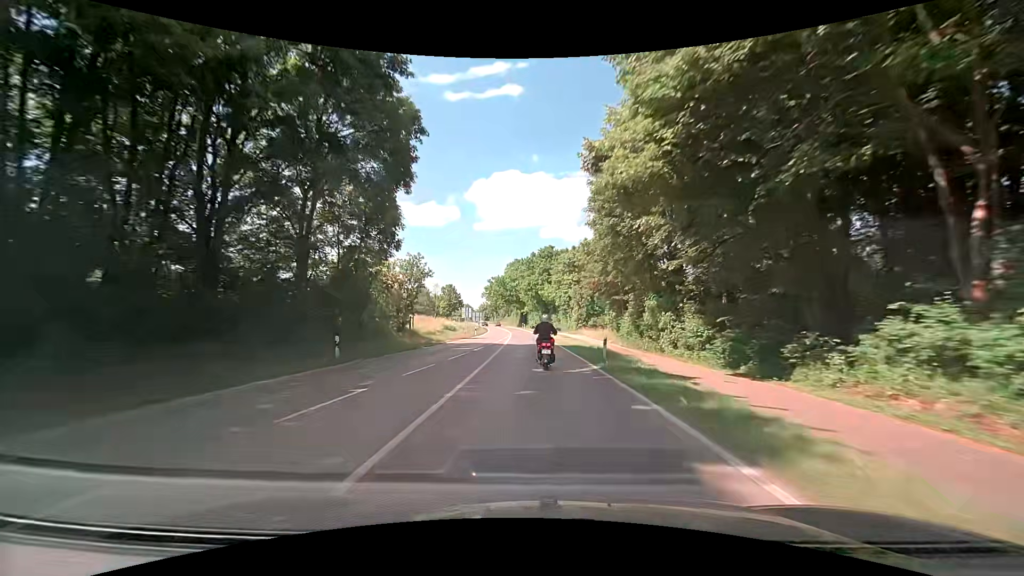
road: secondary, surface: asphalt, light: Day
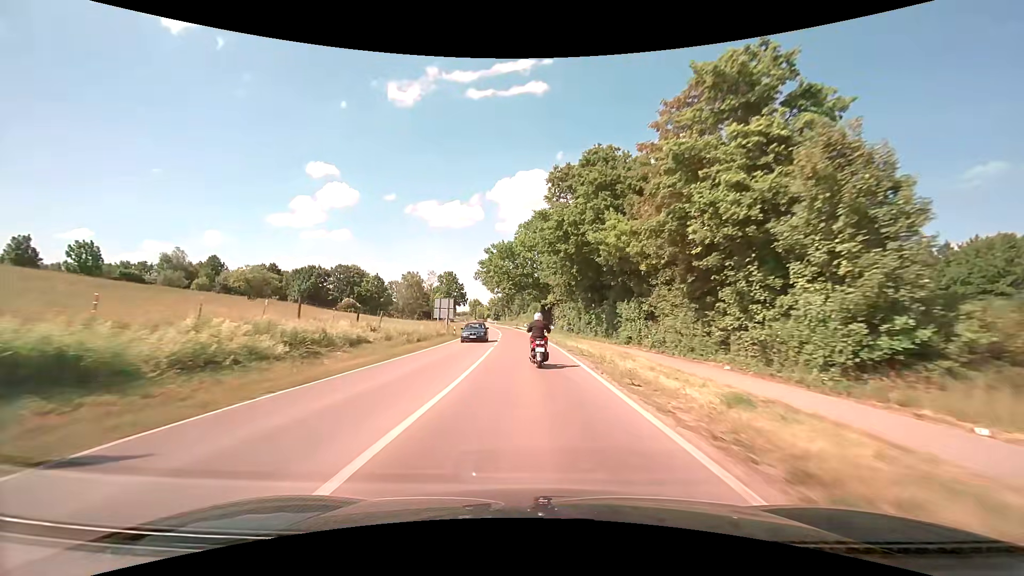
(-1.3, +61.0) m; -2°
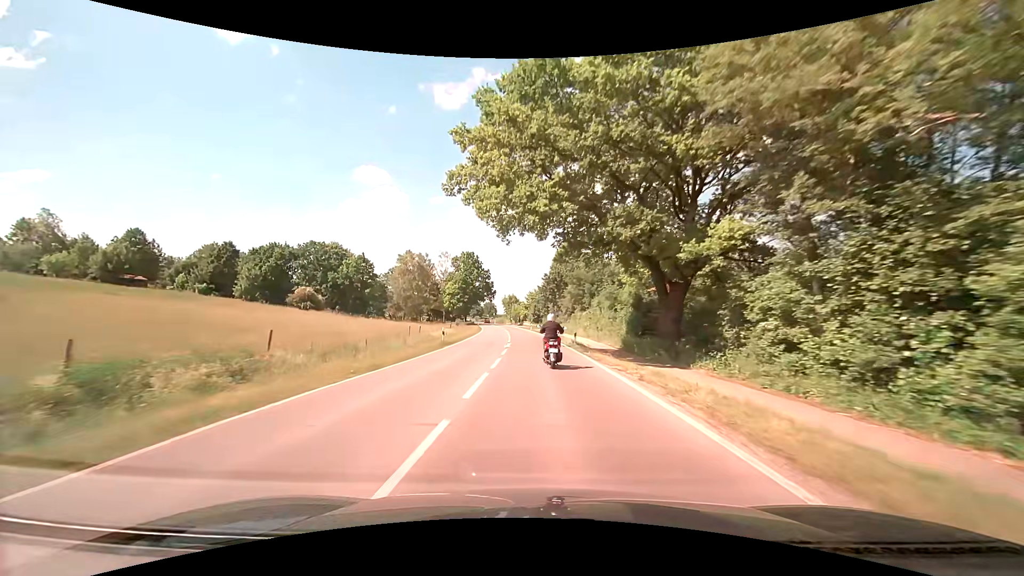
(-3.1, +59.5) m; -5°
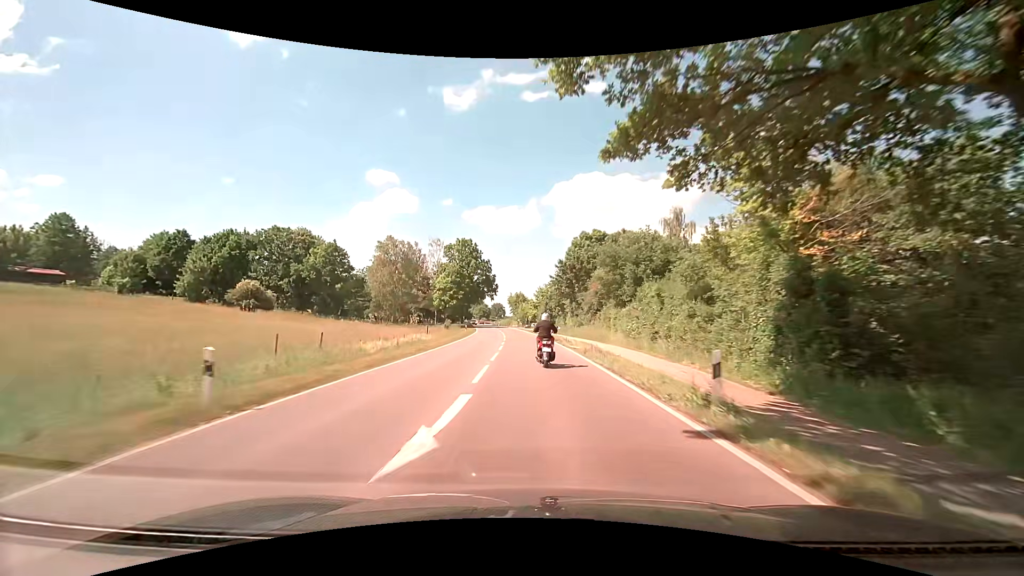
(-0.5, +23.4) m; -2°
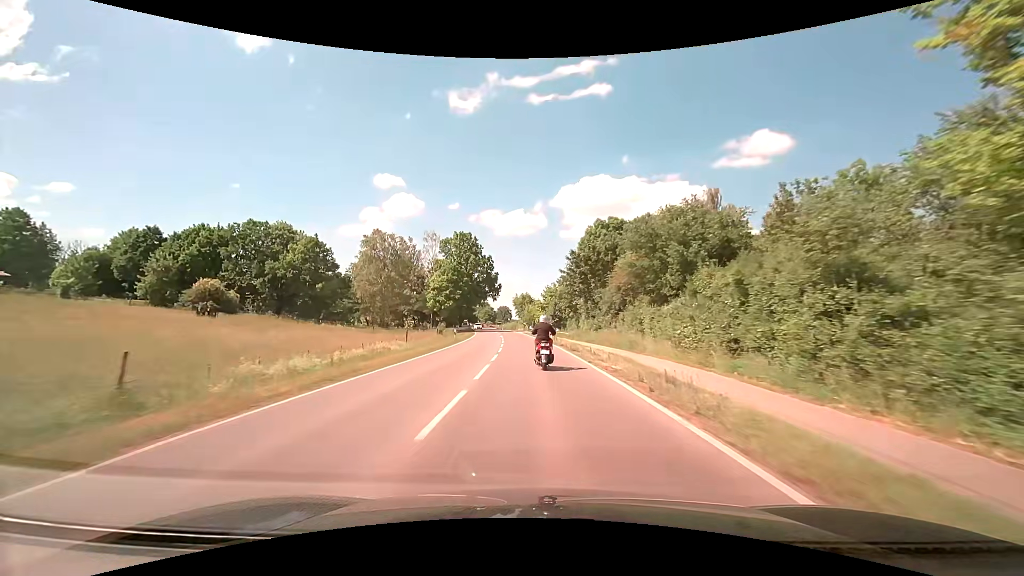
(-0.1, +11.8) m; -1°
(0, +10) (0, +20) (-1, +30) (-1, +40) (-2, +50) (-3, +60) (-4, +70) (-5, +80) (-6, +90) (-8, +100) m
